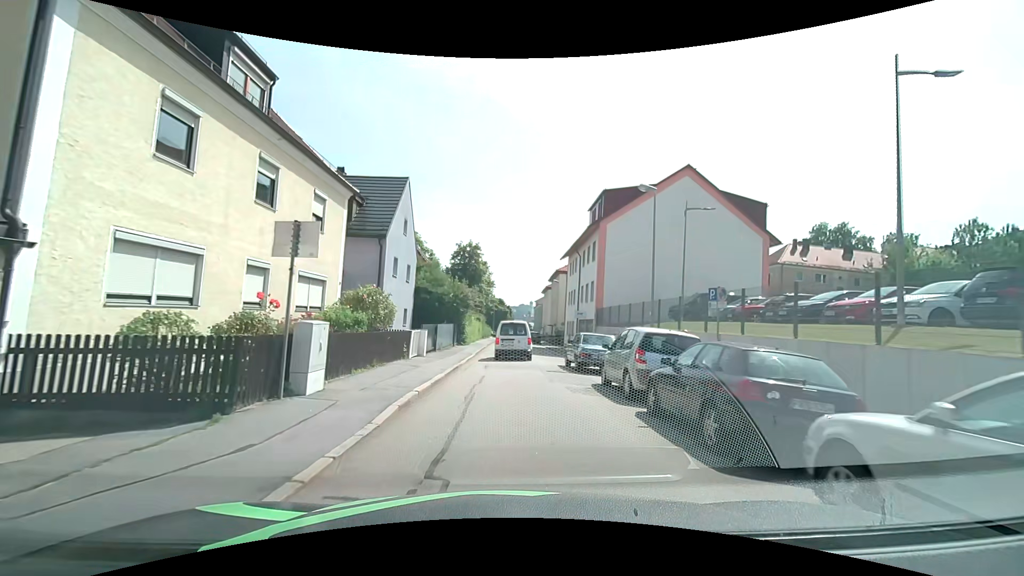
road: residential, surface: asphalt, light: Day
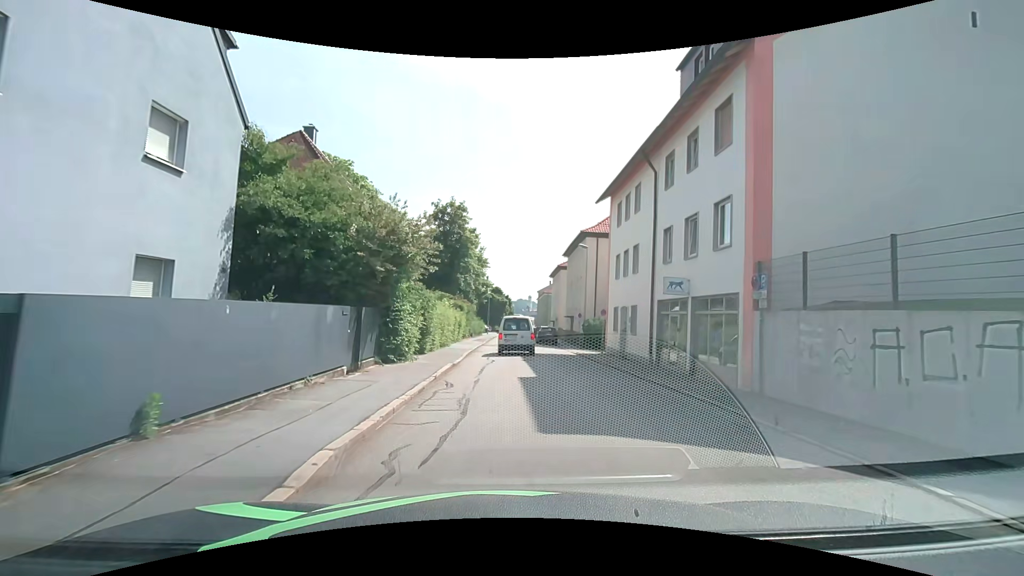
(+0.2, +23.2) m; 0°
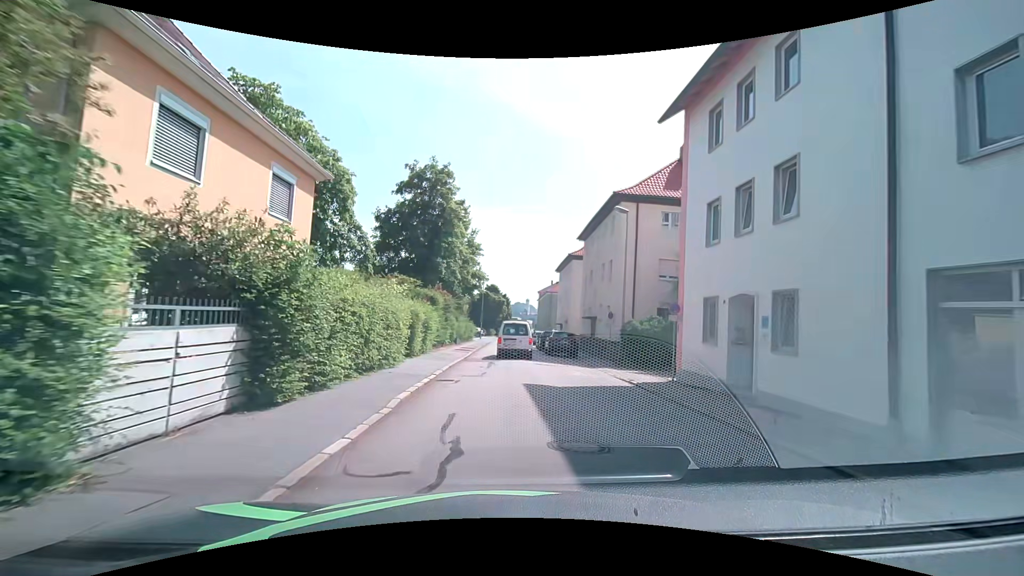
(0.0, +13.7) m; 0°
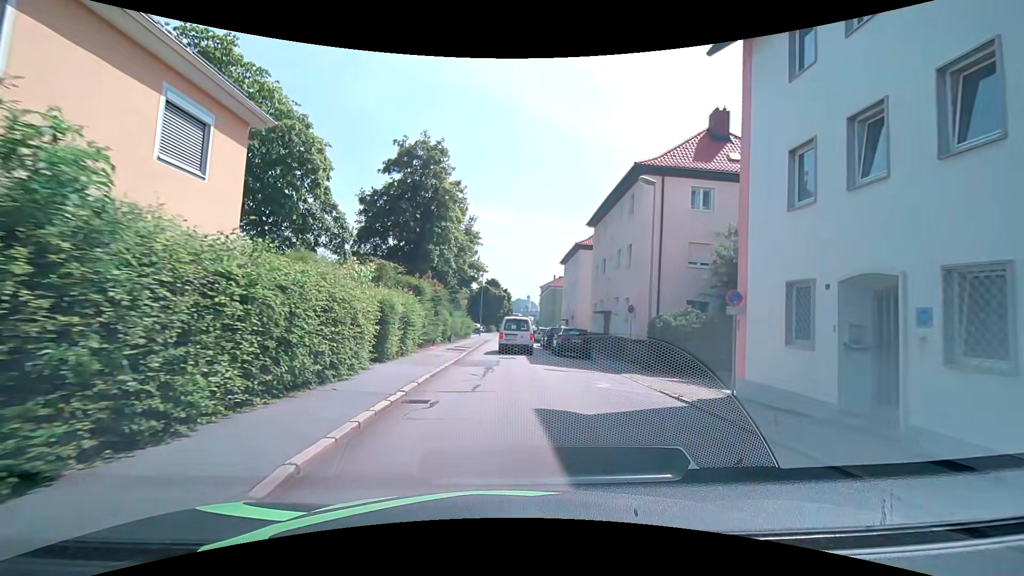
(0.0, +4.6) m; -1°
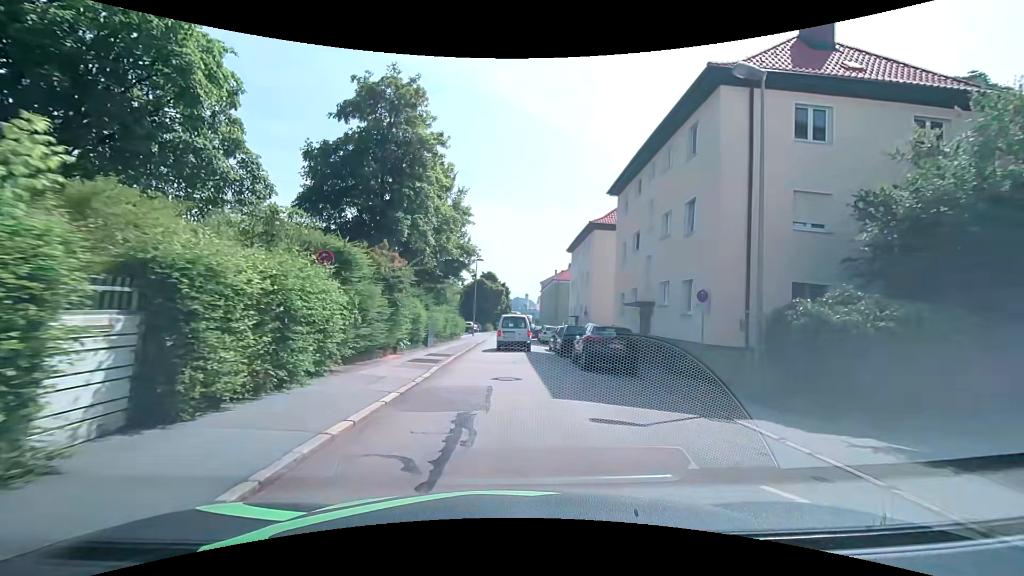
(+0.1, +9.3) m; +1°
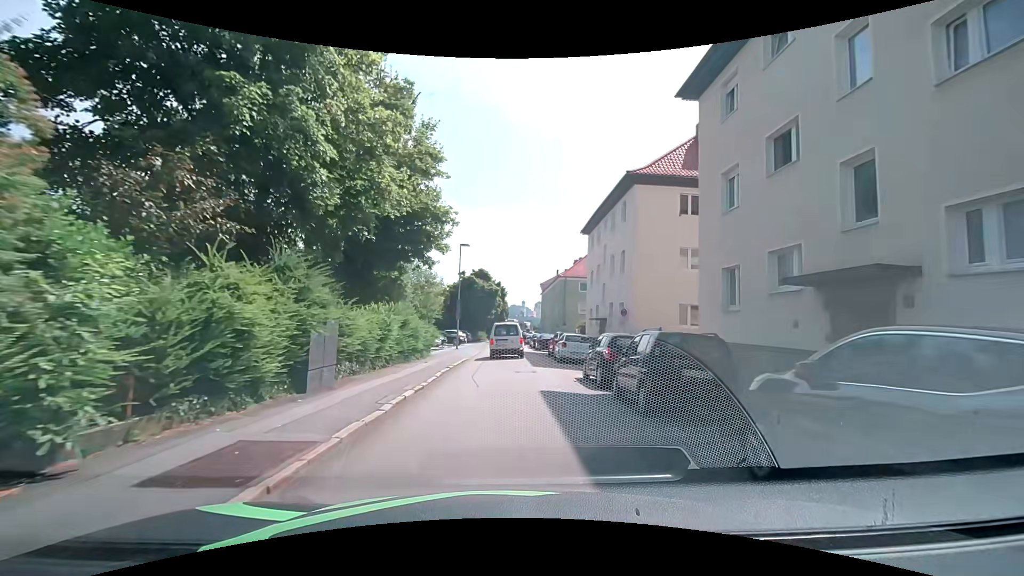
(+0.2, +14.3) m; +1°
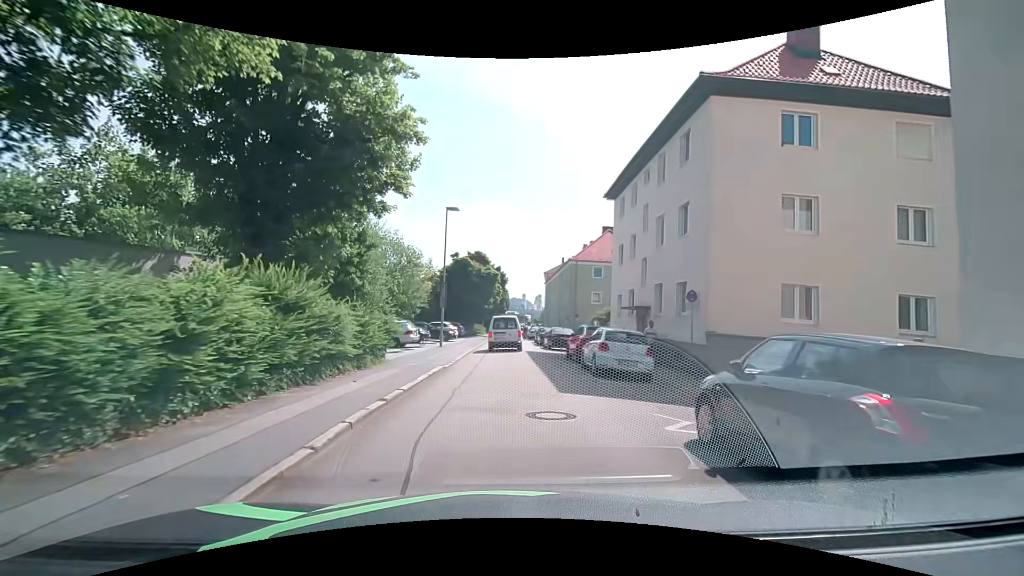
(-0.1, +9.6) m; 0°
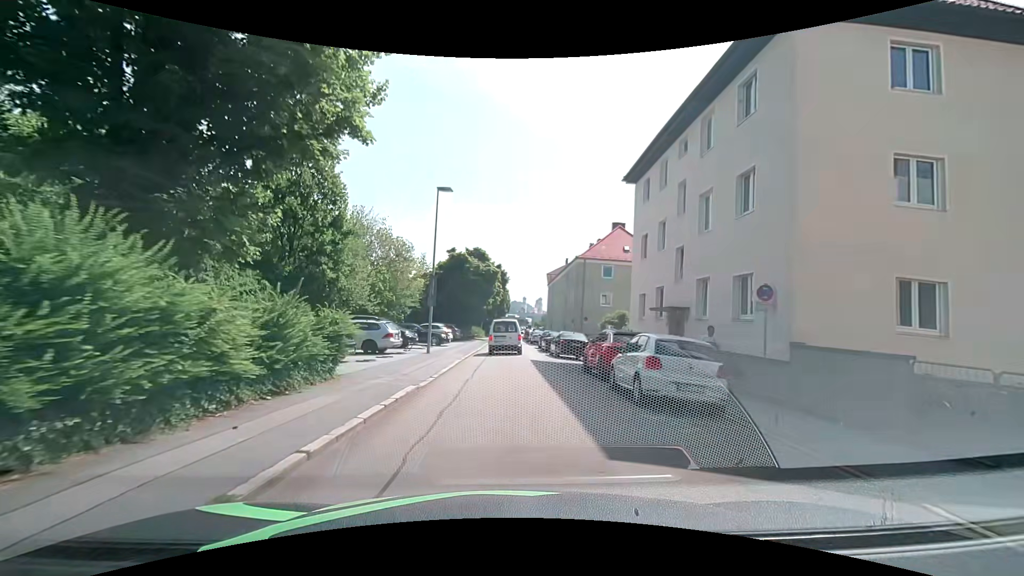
(0.0, +4.7) m; -1°
(0, +10) (0, +20) (0, +30) (+1, +40) (+1, +50) (+1, +60) (+1, +70) (+1, +80) (+2, +90) (+3, +100) m
